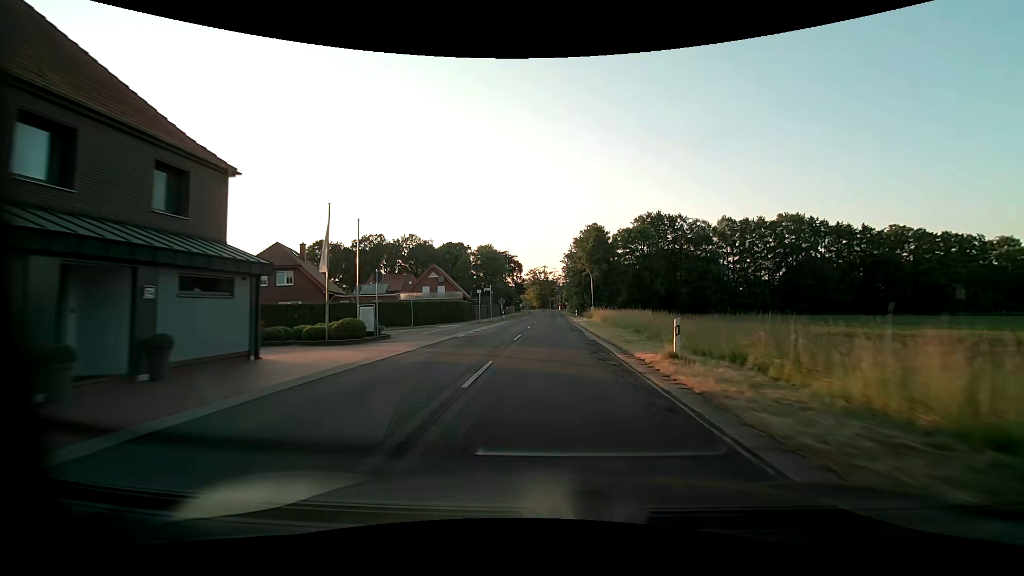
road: secondary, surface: asphalt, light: Day
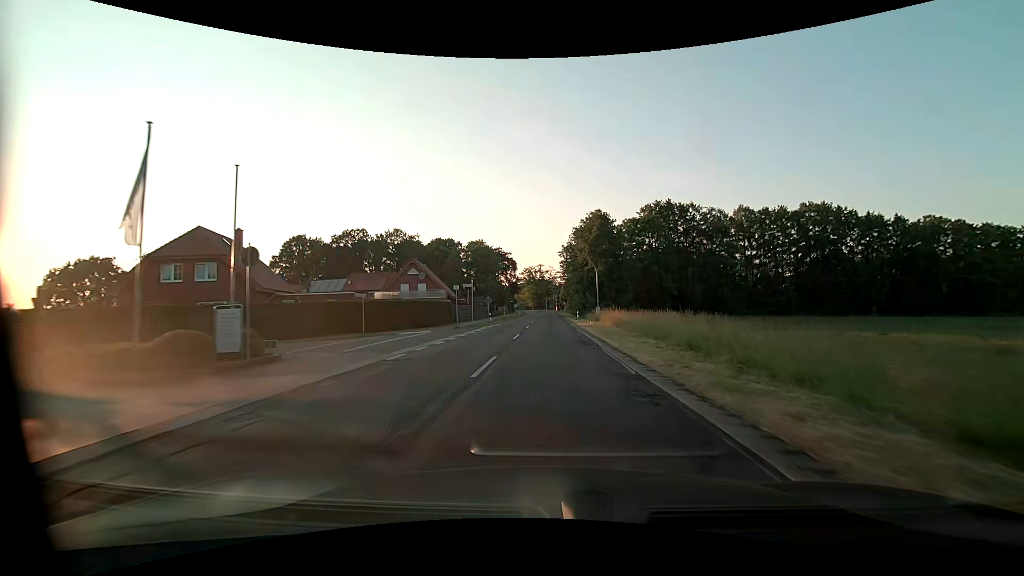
(+0.1, +10.7) m; +1°
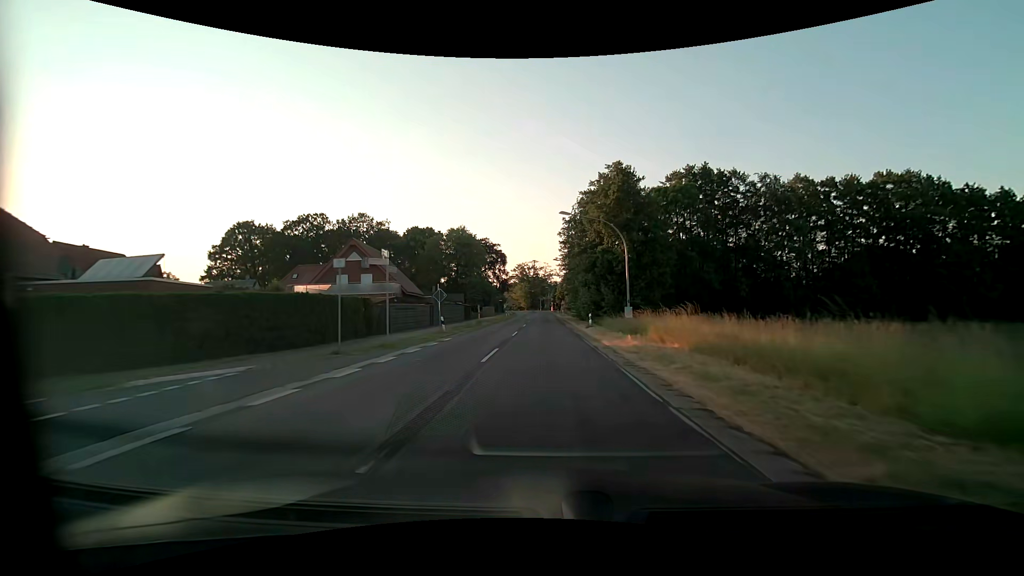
(+0.1, +21.4) m; +1°
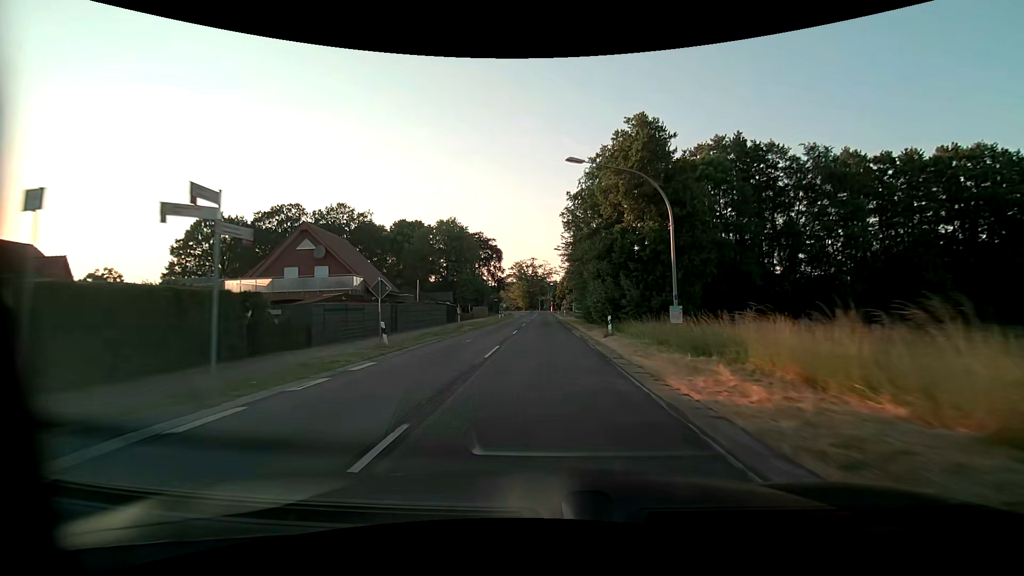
(0.0, +10.7) m; 0°
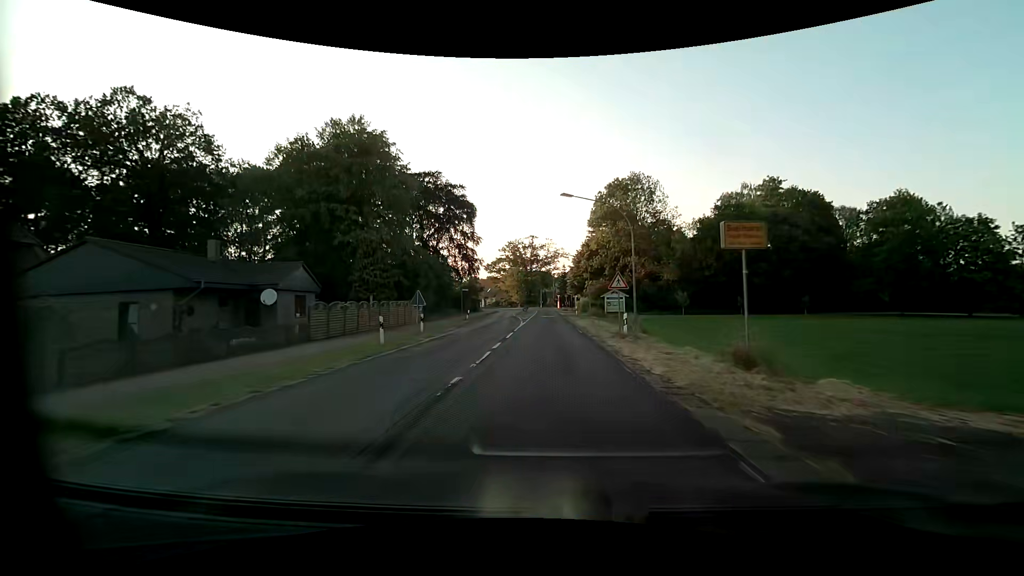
(-0.2, +51.6) m; -1°
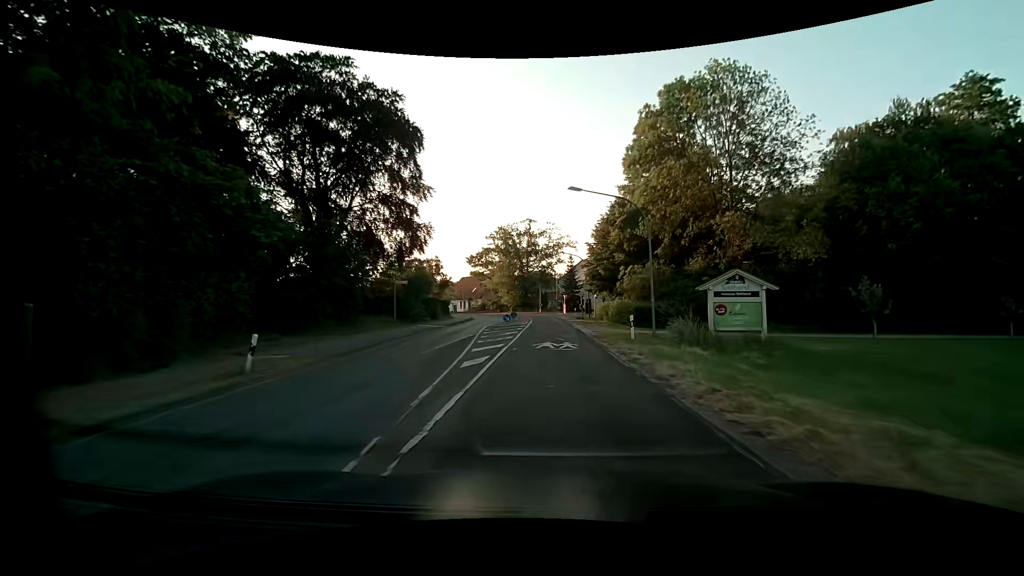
(0.0, +32.5) m; 0°
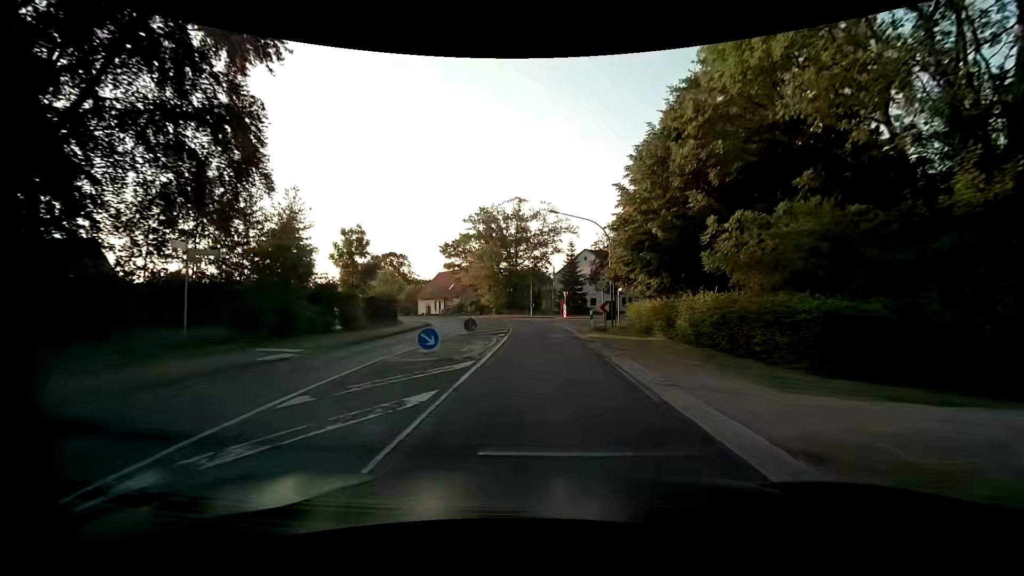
(+0.3, +23.1) m; +1°
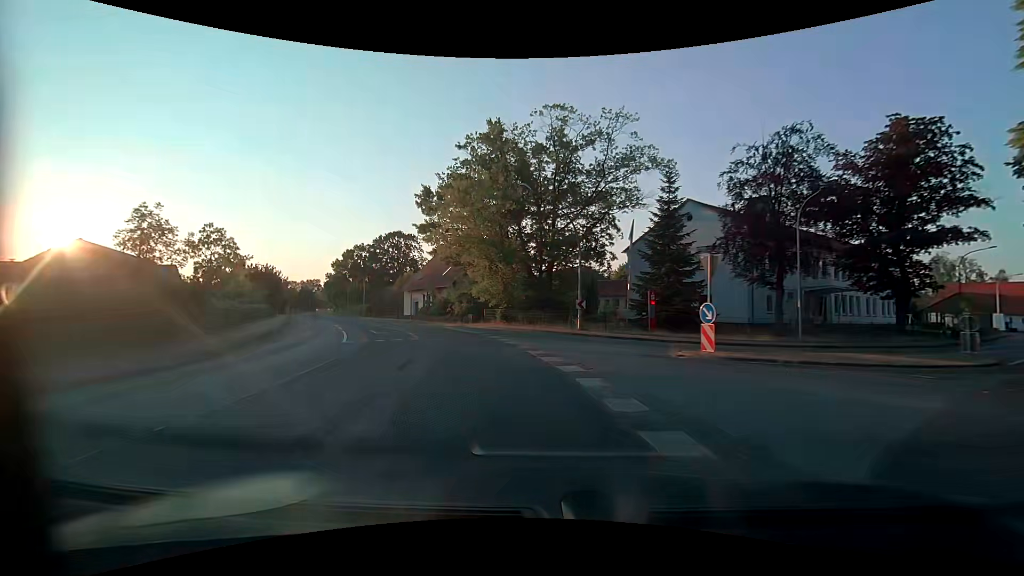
(-1.1, +40.8) m; -6°
(-1, +10) (-3, +20) (-6, +29) (-11, +38) (-16, +47) (-21, +55) (-26, +64) (-31, +73) (-36, +81) (-40, +90) m
